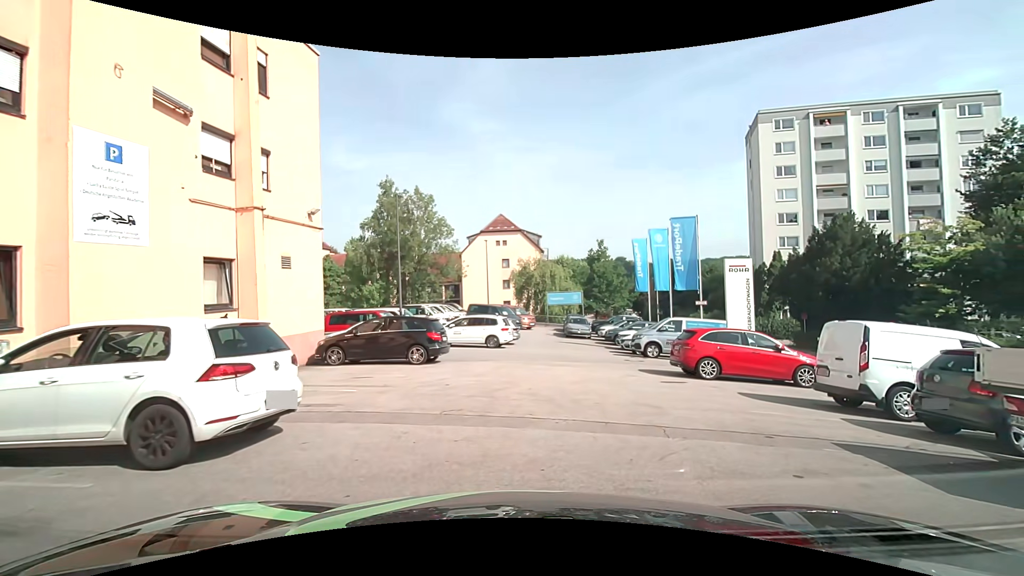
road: residential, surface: asphalt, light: Day
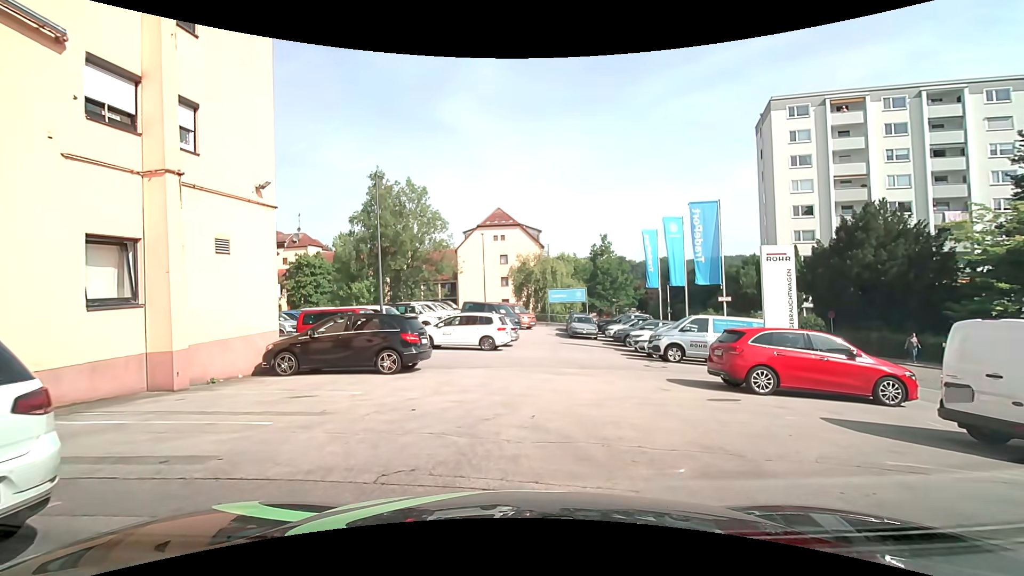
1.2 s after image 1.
(+0.1, +3.3) m; +2°
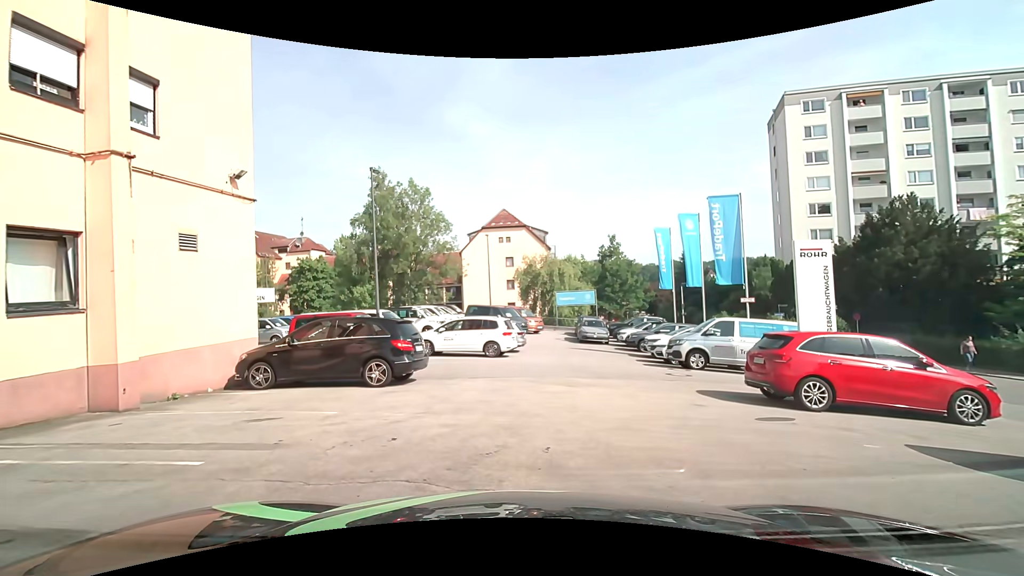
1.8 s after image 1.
(0.0, +1.6) m; -1°
